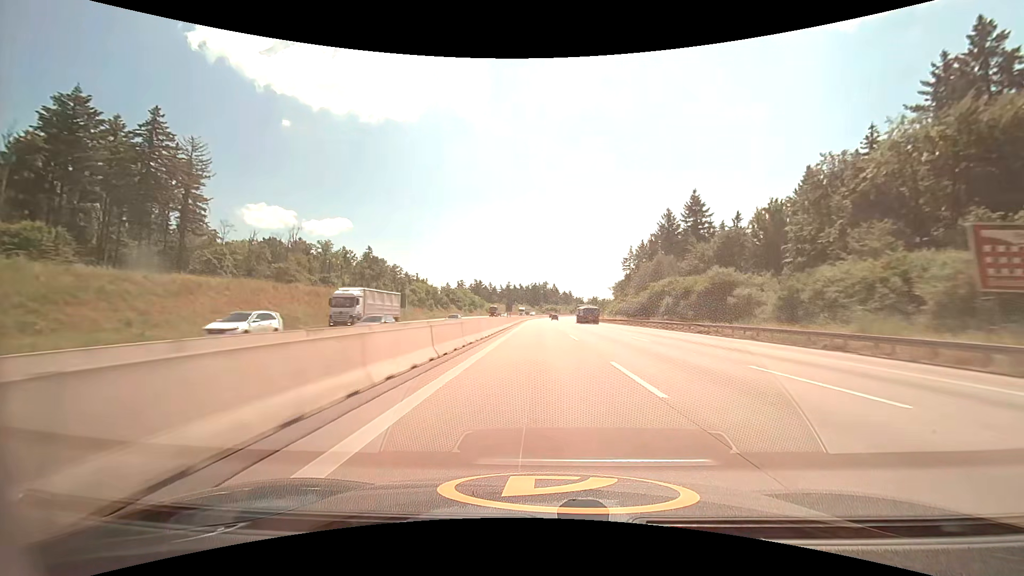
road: motorway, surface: asphalt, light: Day
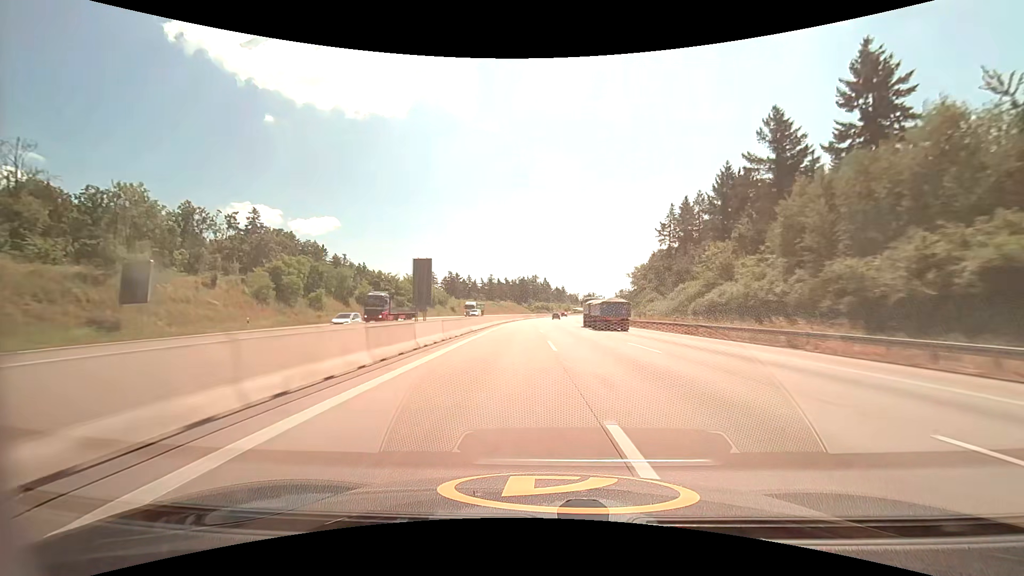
(+0.7, +61.9) m; +1°
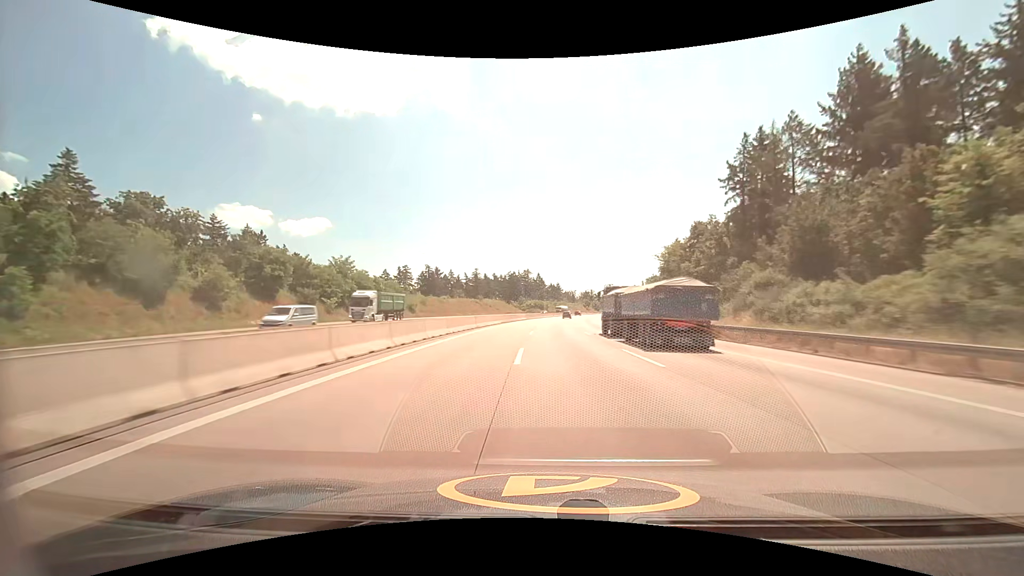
(+0.1, +40.9) m; +1°
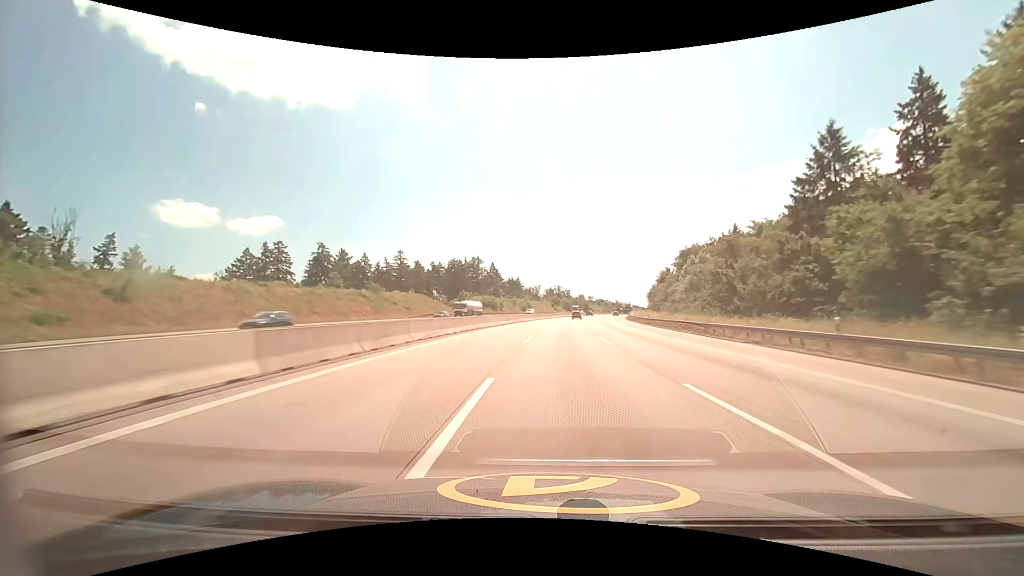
(+2.4, +80.4) m; +5°
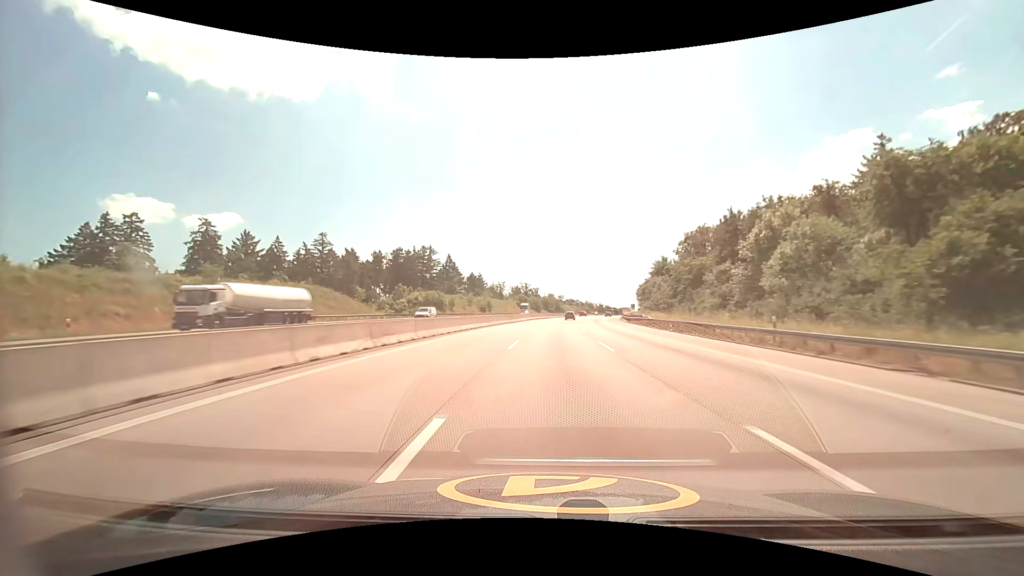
(+1.2, +39.4) m; +4°
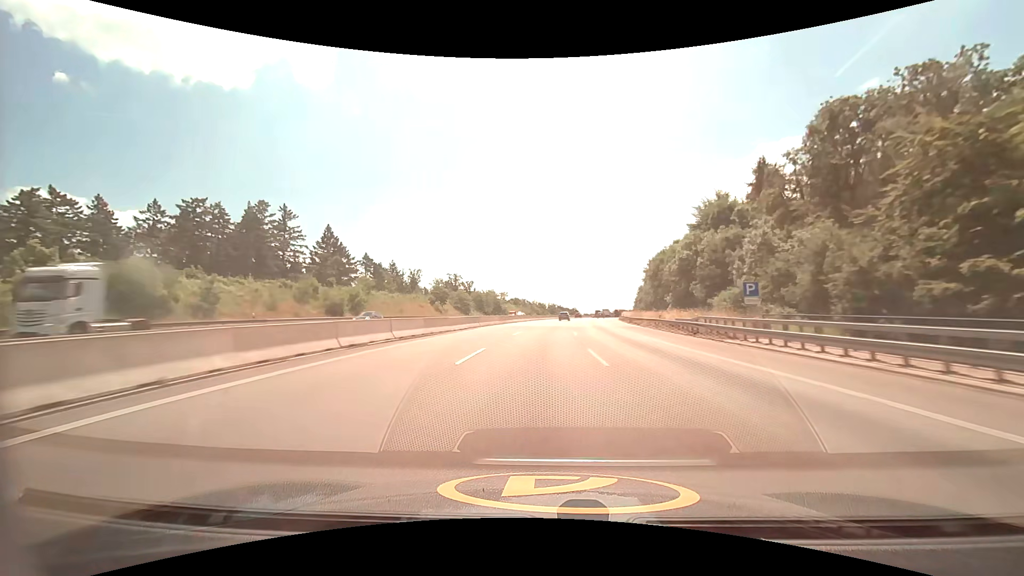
(+4.6, +77.8) m; +6°
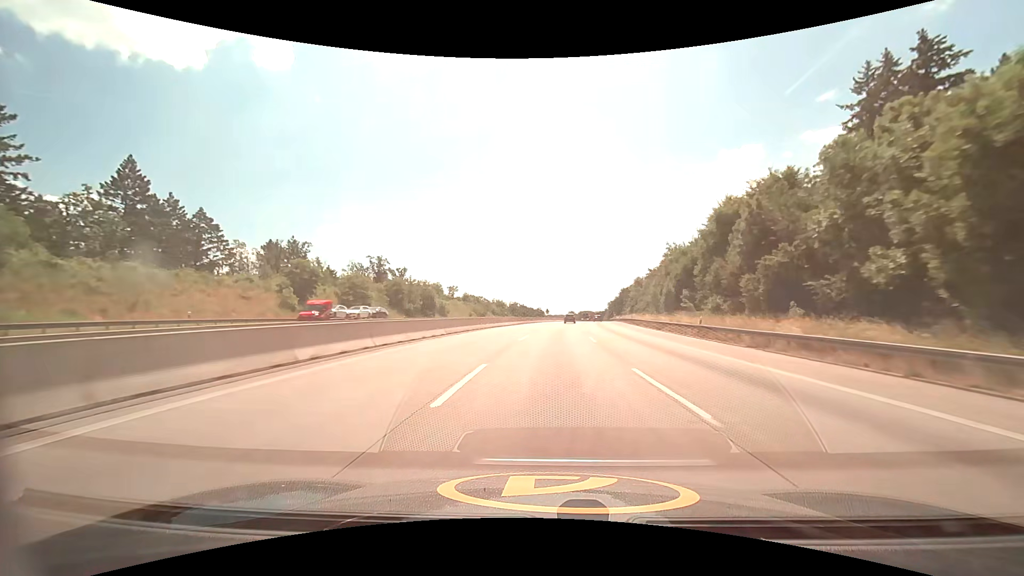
(+1.6, +58.6) m; +4°
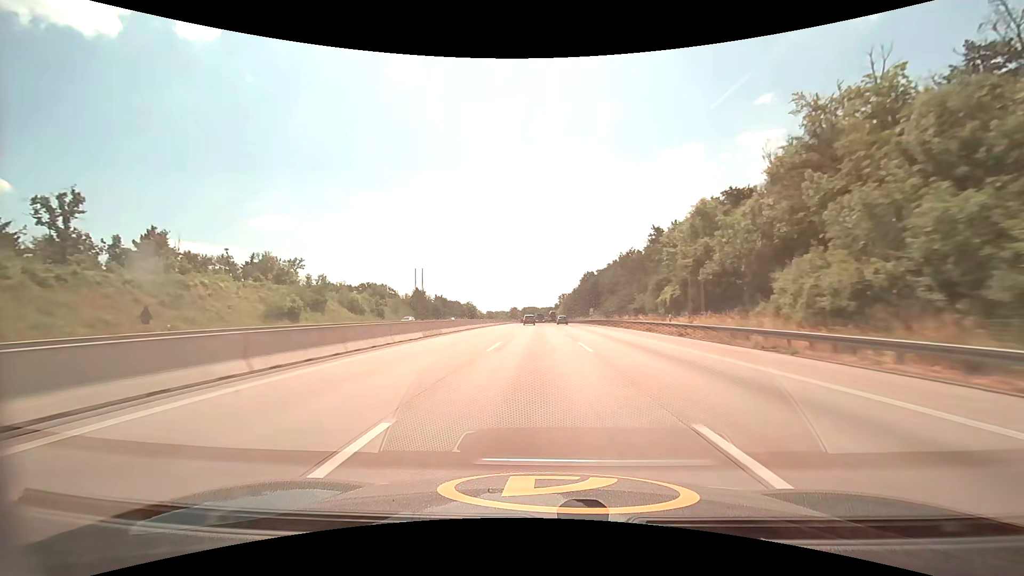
(+7.5, +96.2) m; +7°
(0, +10) (0, +20) (0, +30) (0, +40) (0, +50) (0, +60) (0, +70) (0, +80) (-1, +90) (-1, +100) m
